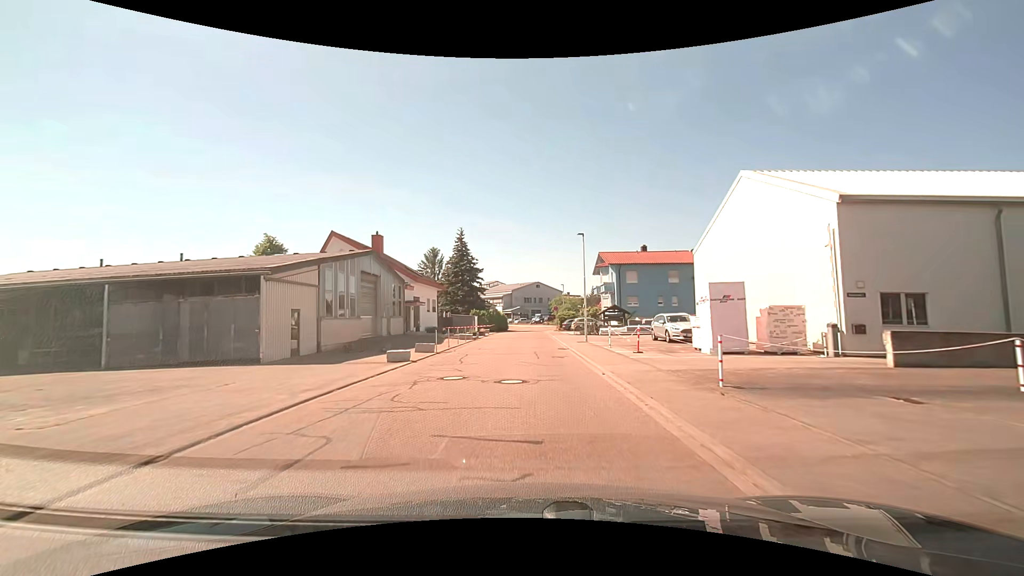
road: residential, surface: asphalt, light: Day
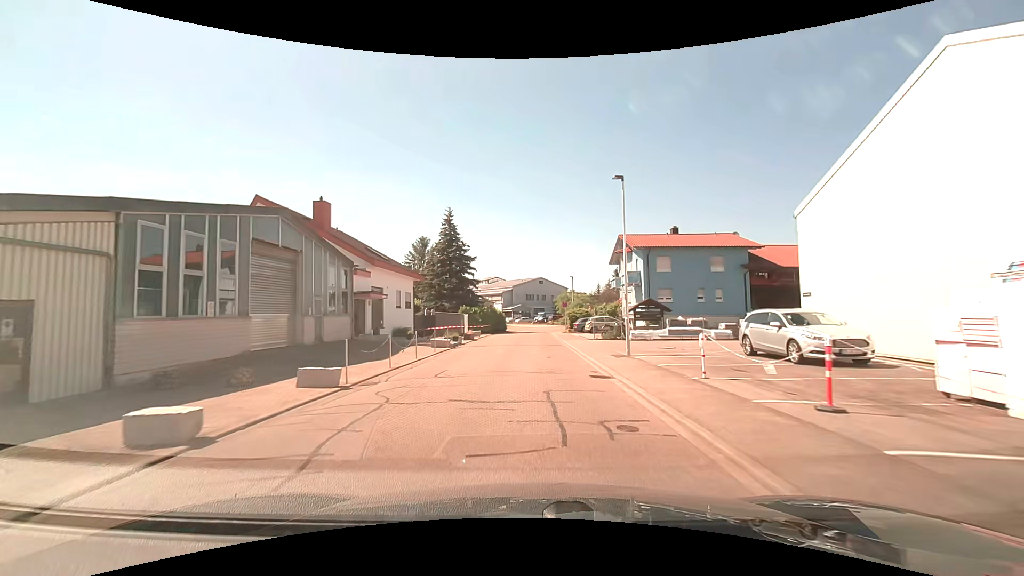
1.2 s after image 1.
(-0.1, +11.9) m; 0°
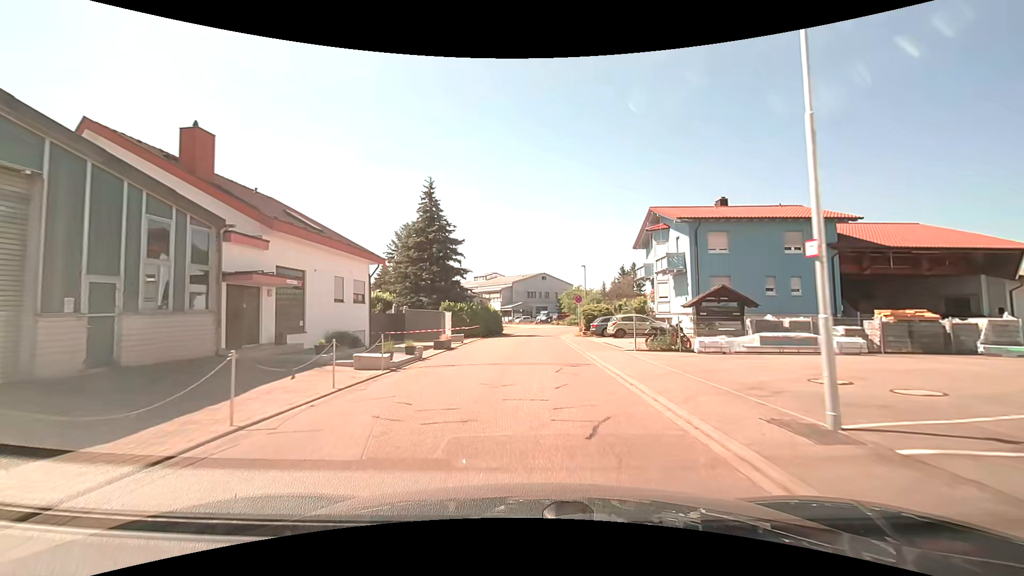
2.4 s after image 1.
(-0.1, +11.7) m; 0°
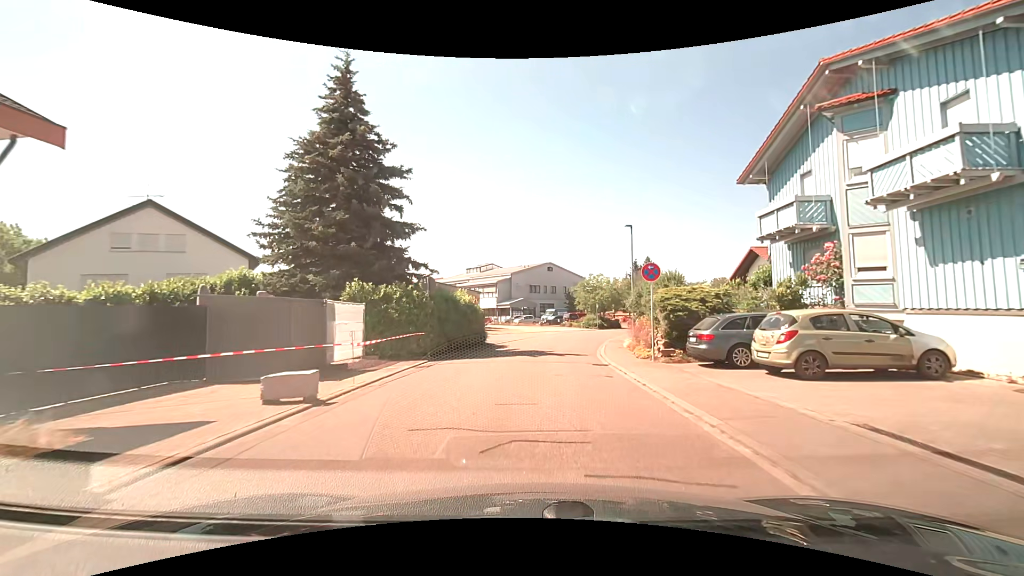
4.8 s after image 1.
(-0.2, +21.1) m; -1°
(0, +10) (+1, +20) (+2, +30) (+5, +40) (+8, +49) (+12, +58) (+18, +66) (+24, +74) (+30, +82) (+37, +90) m
